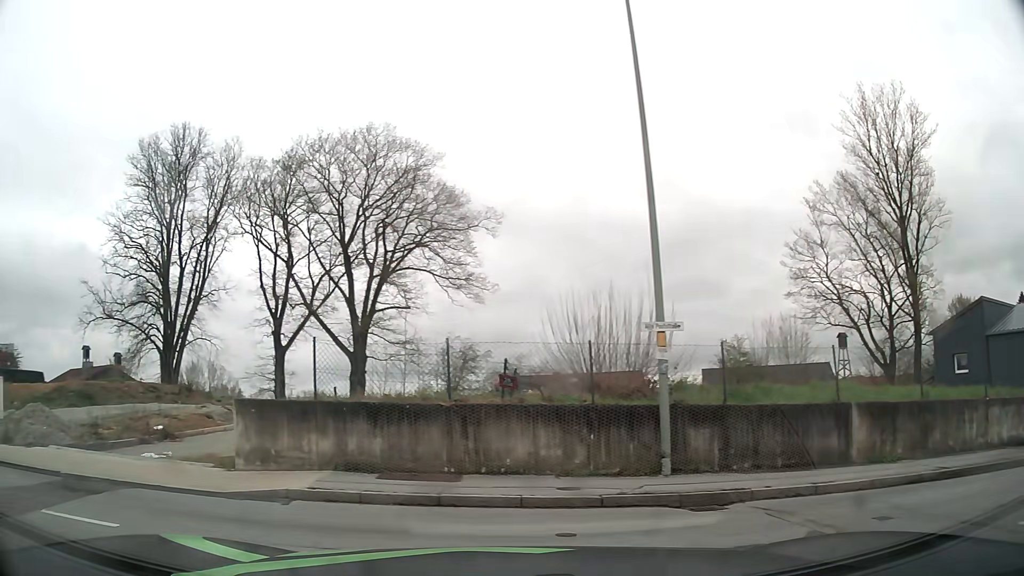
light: Day
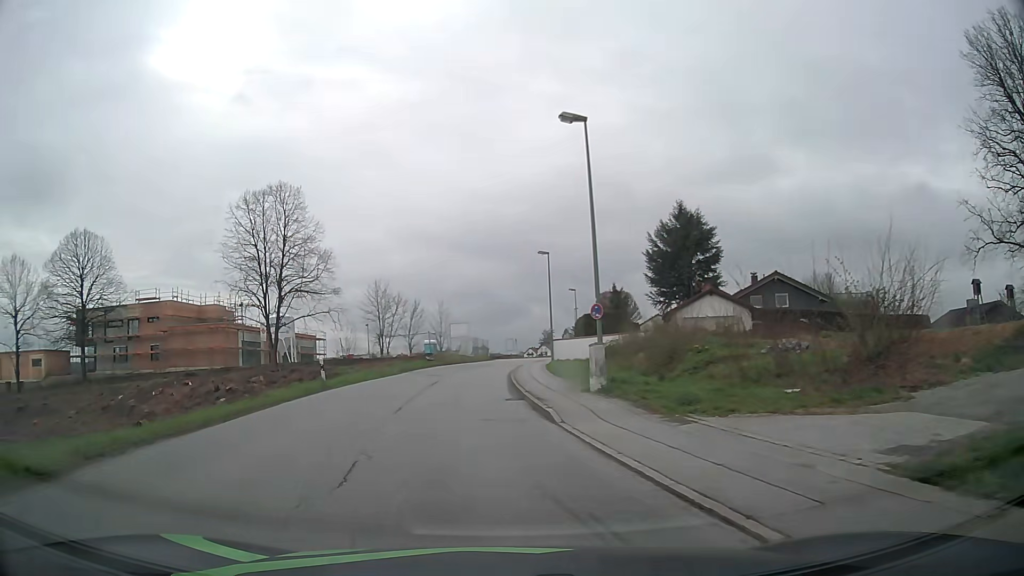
(-9.0, +8.5) m; -77°
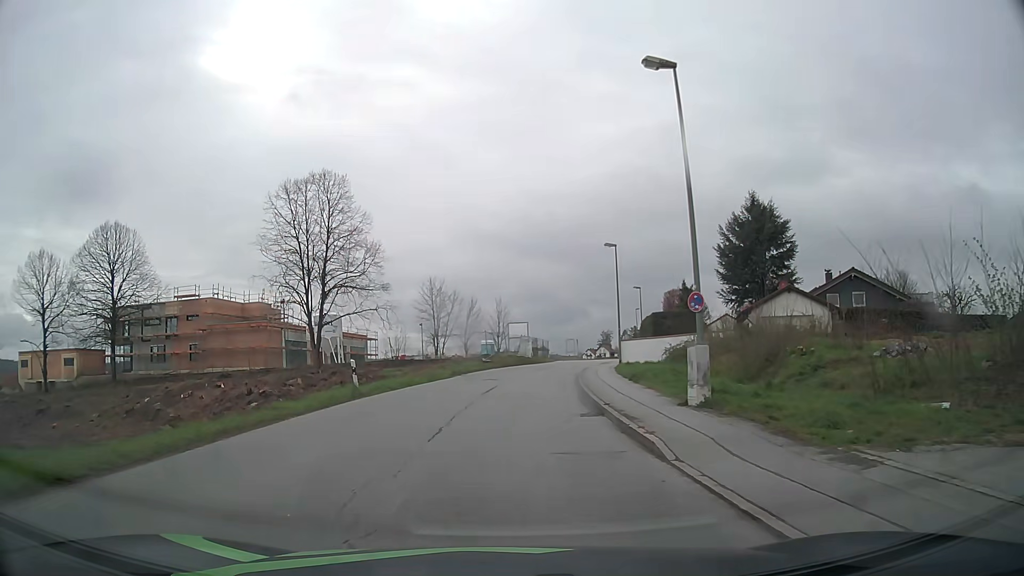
(-0.2, +4.3) m; -5°
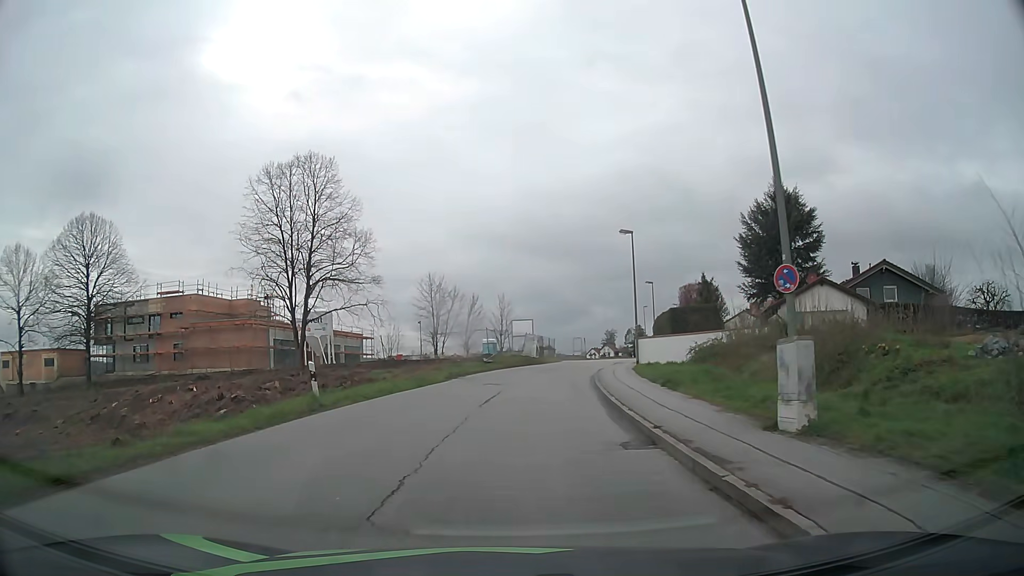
(0.0, +4.9) m; 0°
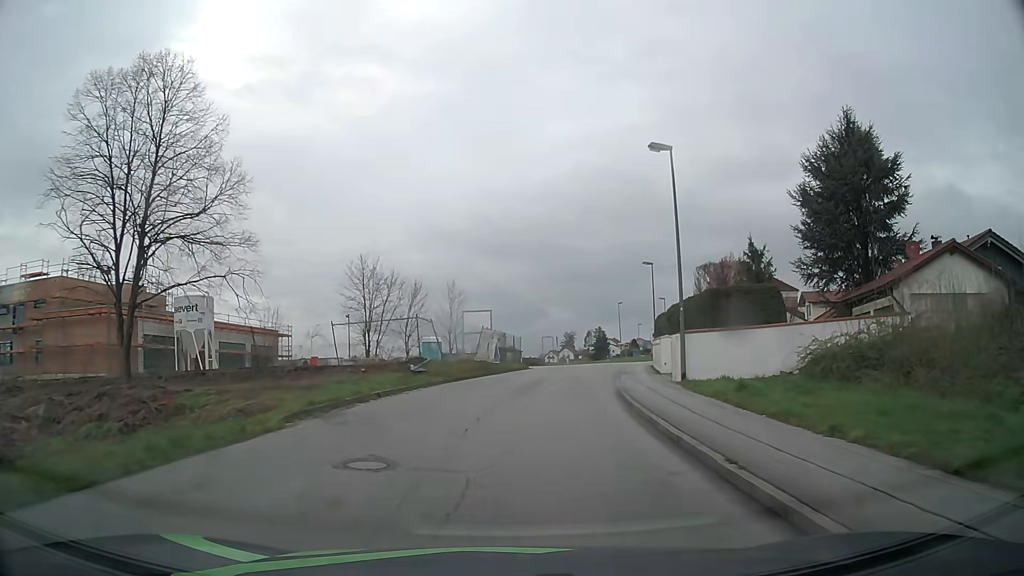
(+0.3, +18.2) m; +4°
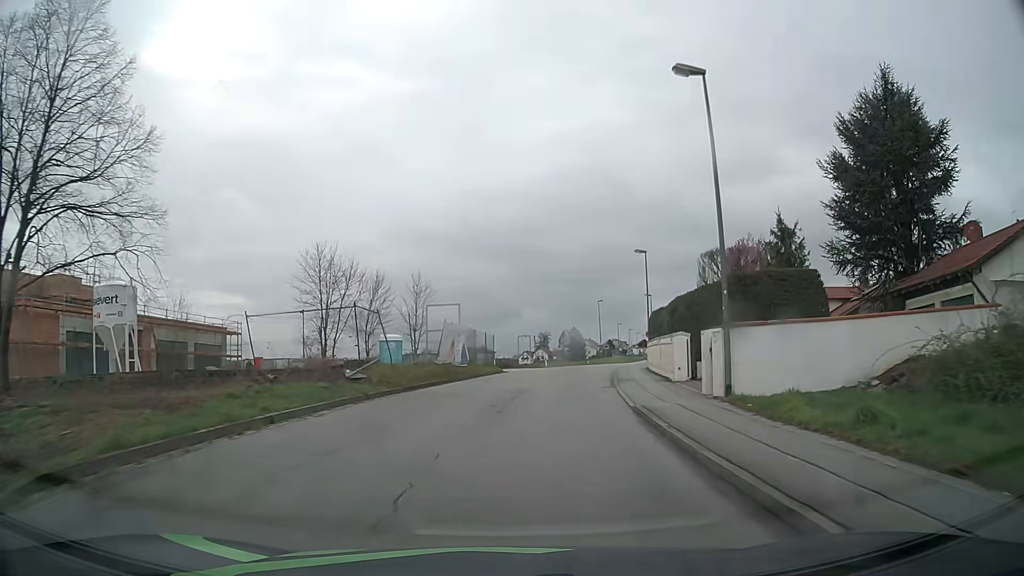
(+0.1, +7.0) m; +2°
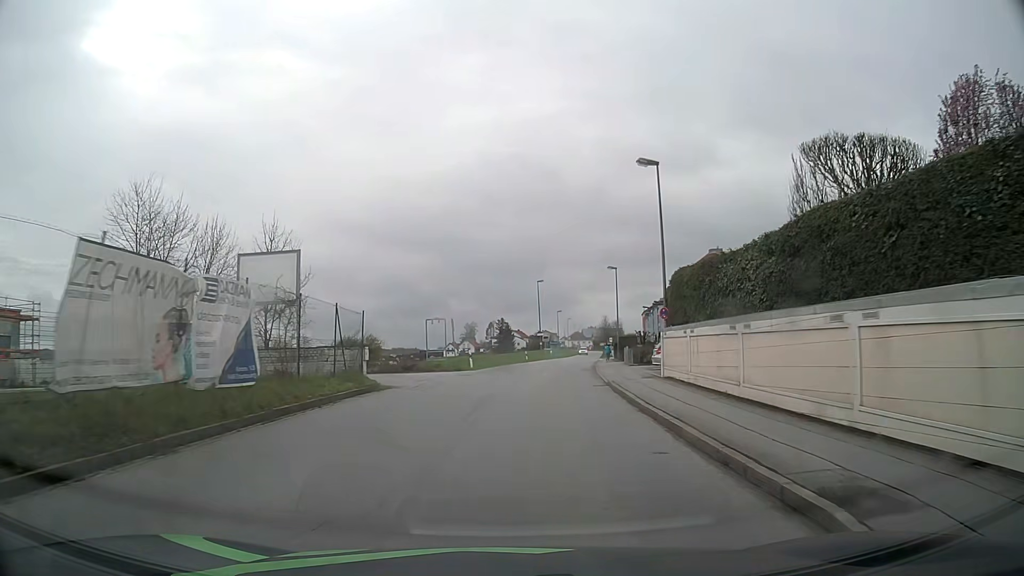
(+1.1, +21.2) m; +6°
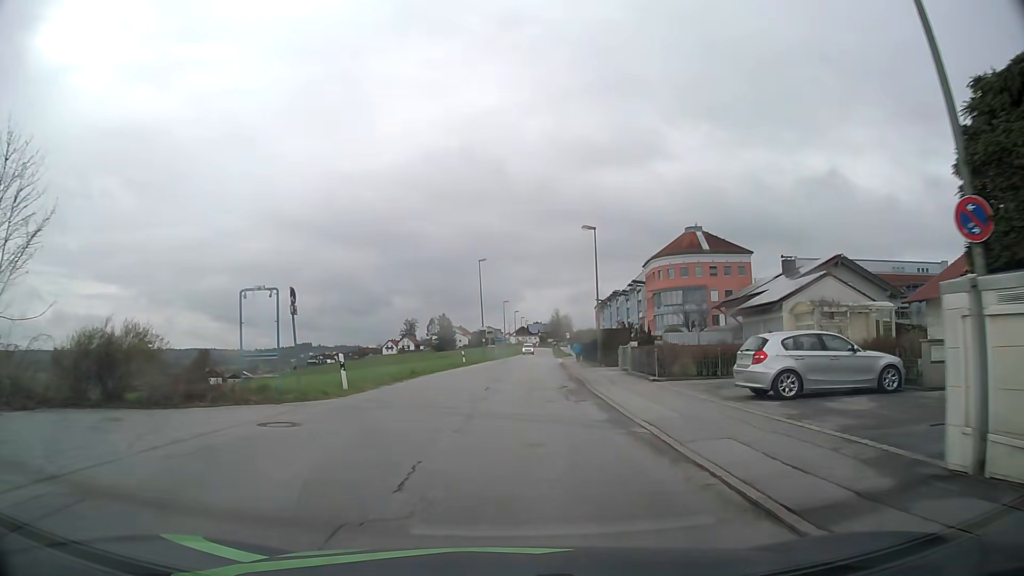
(+0.9, +18.7) m; +4°
(0, +10) (+1, +20) (+1, +30) (+2, +40) (+2, +50) (+4, +60) (+12, +65) (+22, +66) (+32, +65) (+42, +65) m
